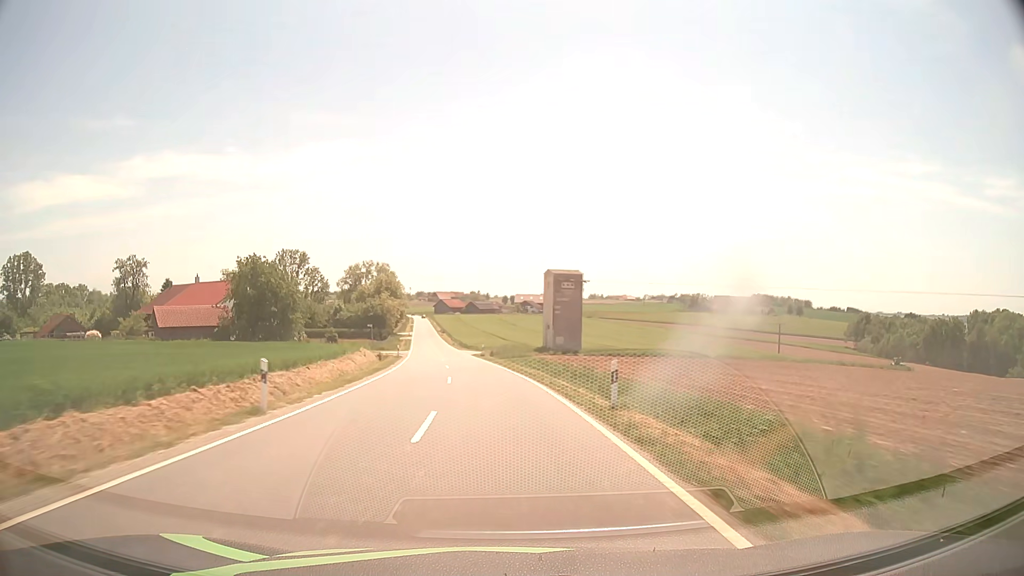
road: tertiary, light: Day
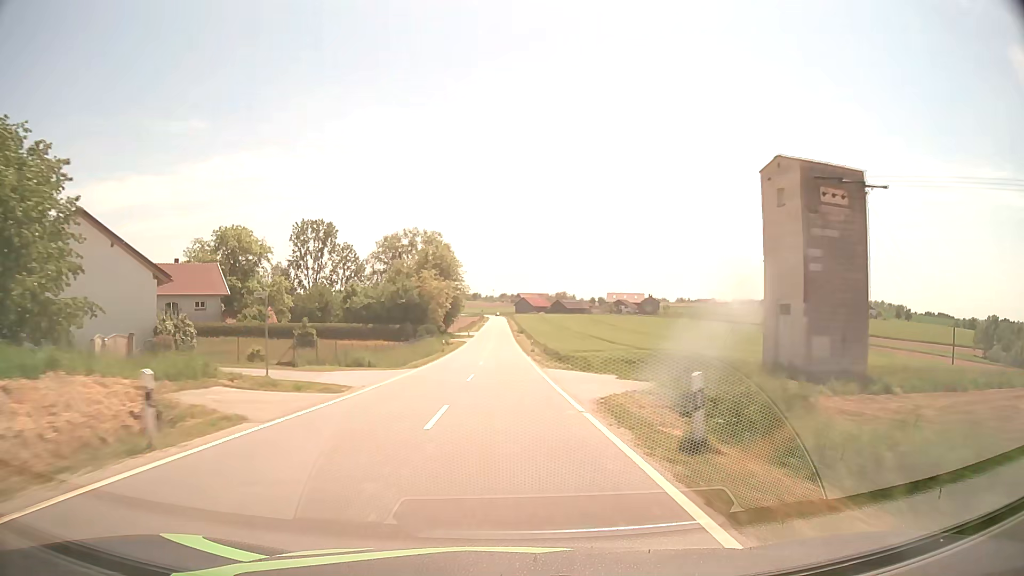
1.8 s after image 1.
(-3.4, +47.3) m; -7°
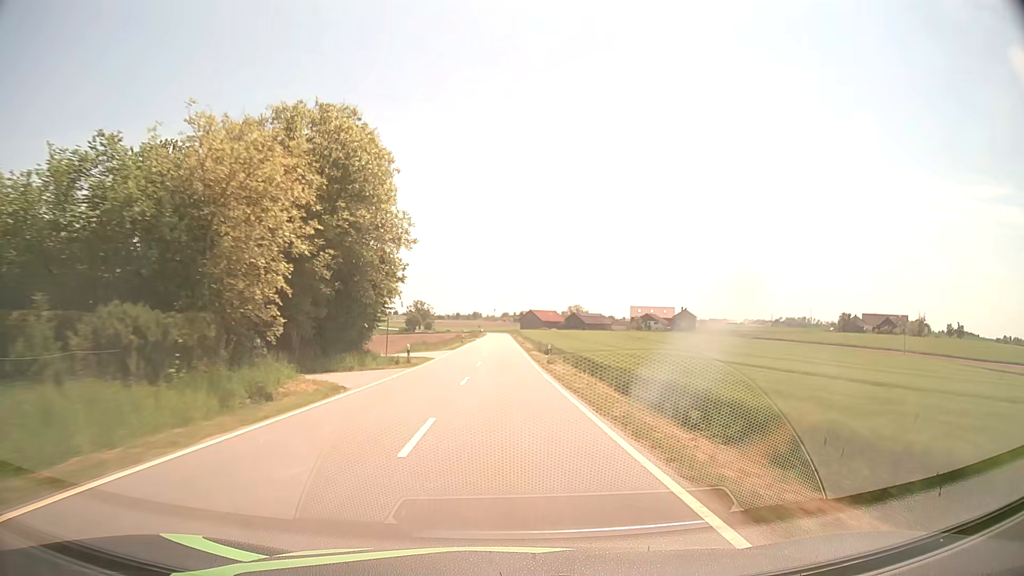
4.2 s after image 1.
(-0.6, +63.2) m; 0°
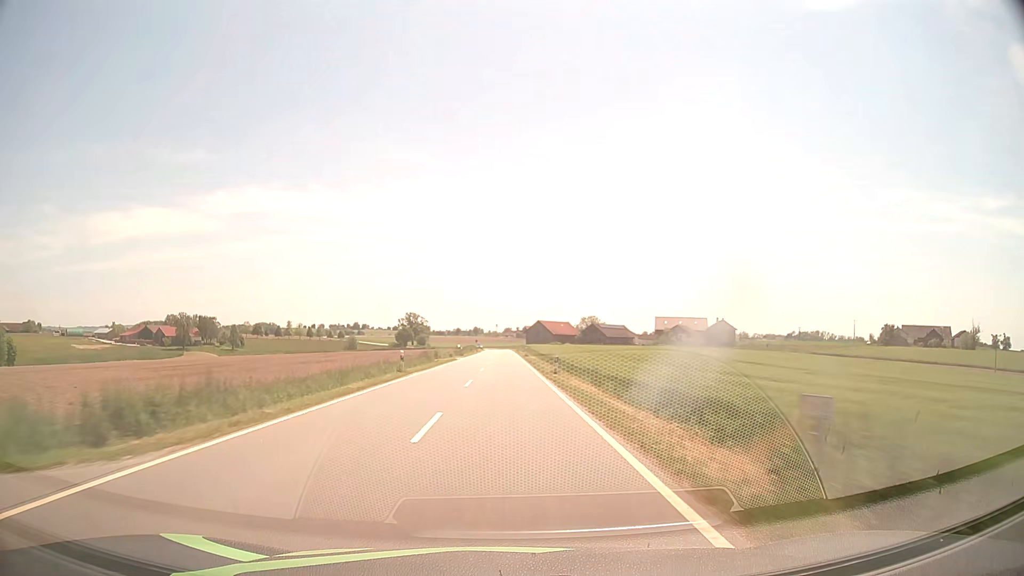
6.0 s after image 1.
(-0.1, +47.2) m; 0°
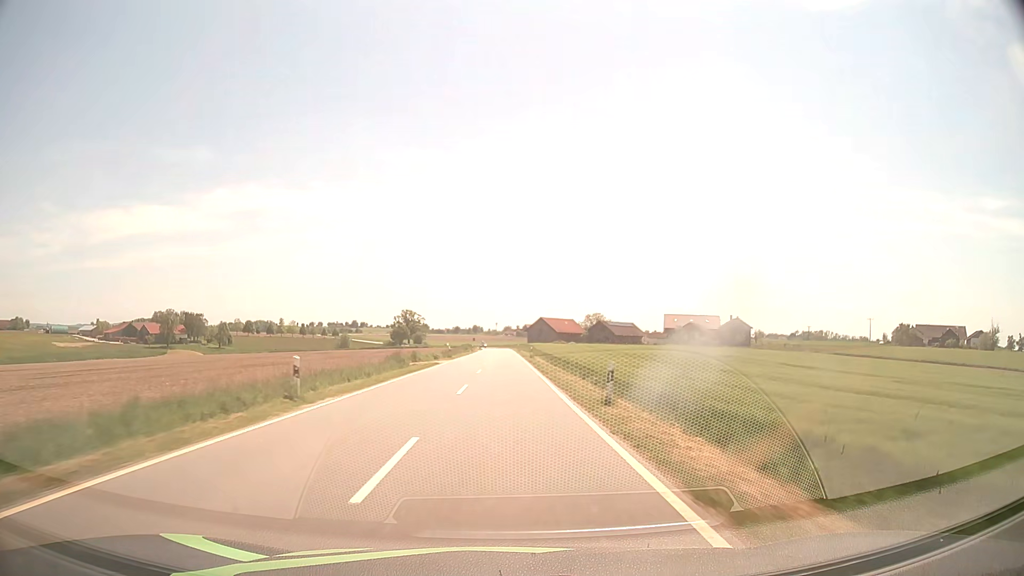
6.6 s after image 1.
(0.0, +15.7) m; 0°
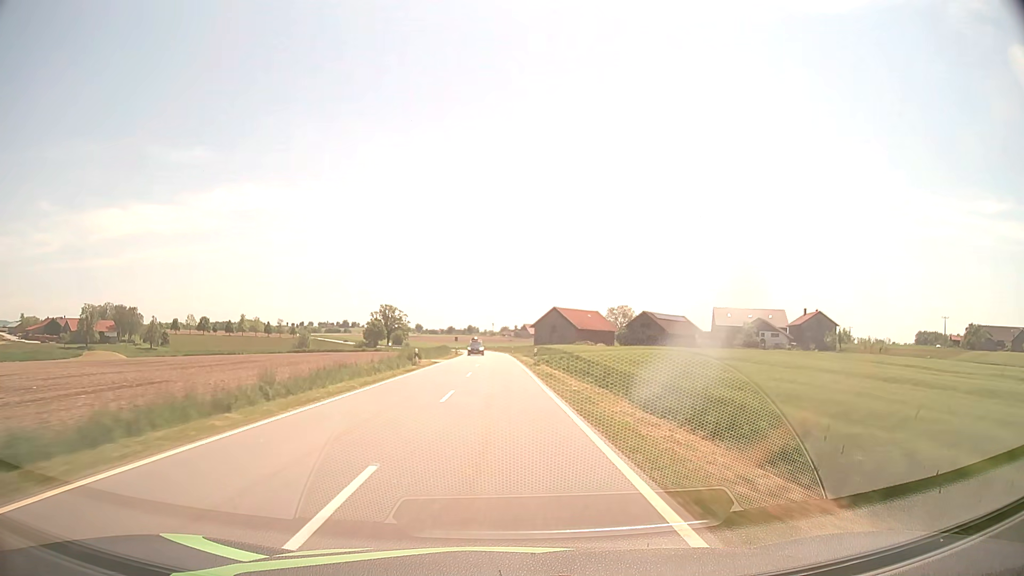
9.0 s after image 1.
(+0.1, +63.0) m; 0°
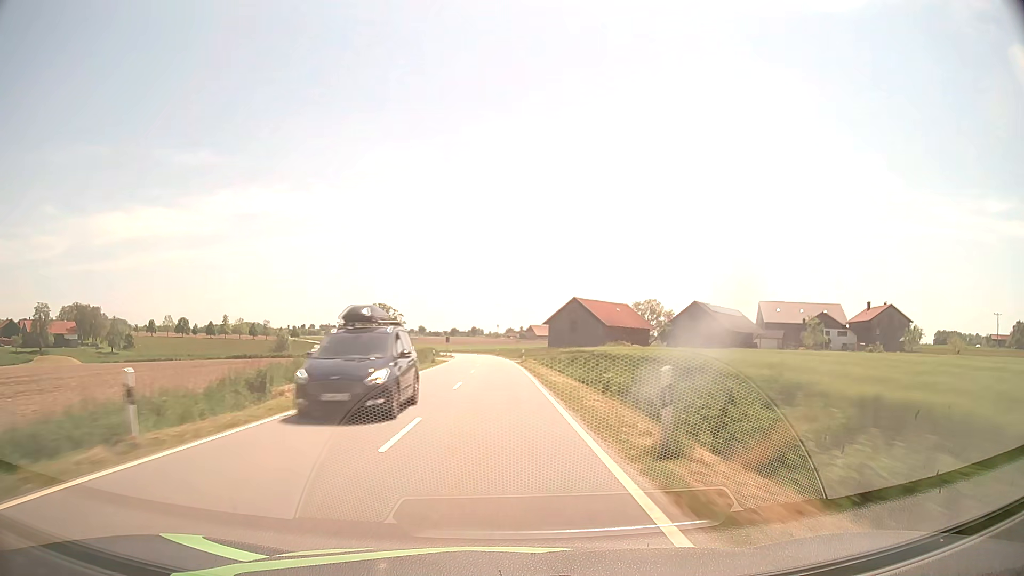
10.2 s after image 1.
(0.0, +31.6) m; 0°
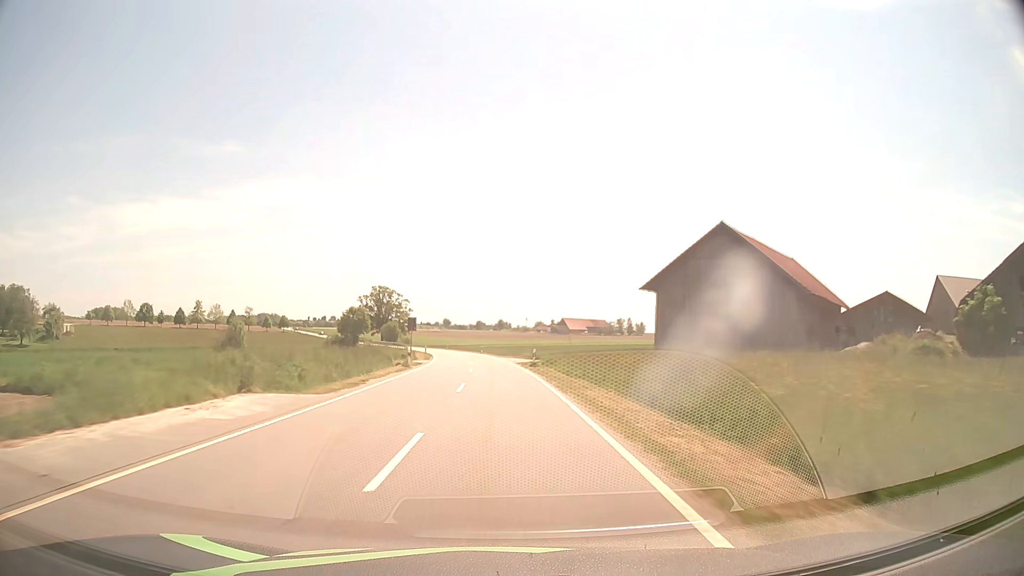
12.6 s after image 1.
(-1.1, +63.1) m; -2°
(0, +10) (0, +20) (0, +30) (-1, +40) (-1, +50) (-2, +60) (-3, +70) (-4, +80) (-6, +90) (-8, +100) m
